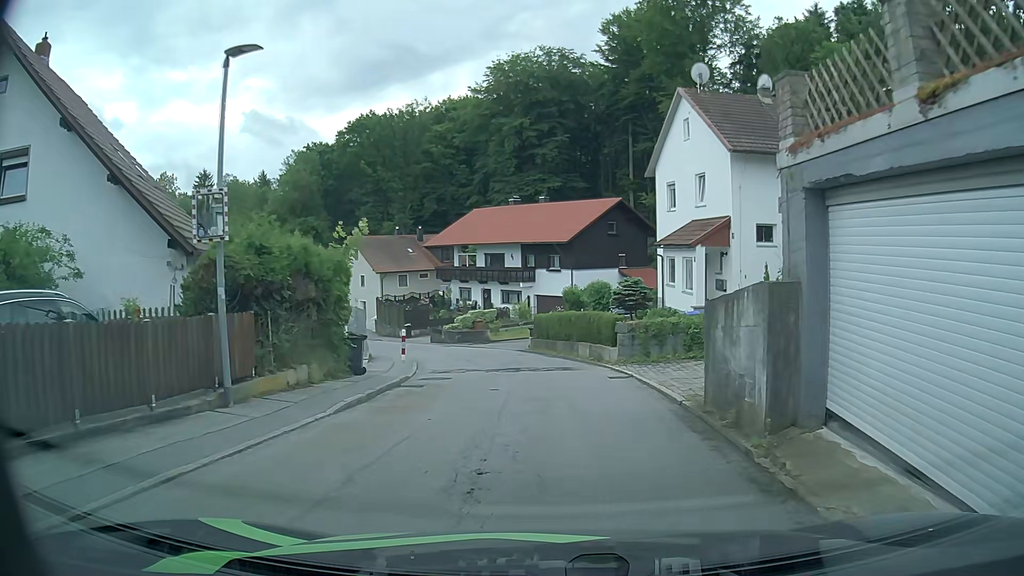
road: residential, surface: asphalt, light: Day
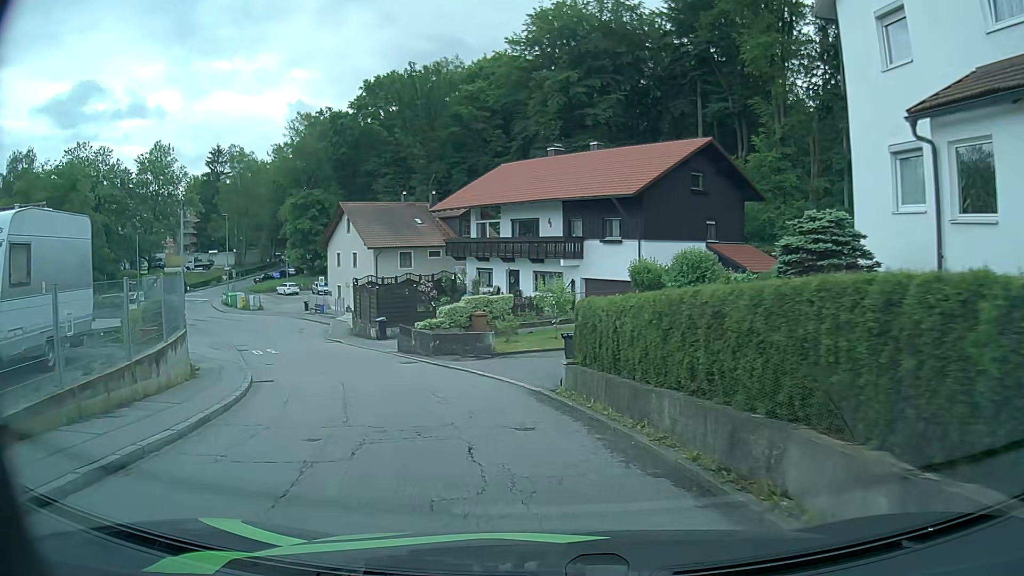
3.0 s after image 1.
(+0.1, +18.0) m; -3°
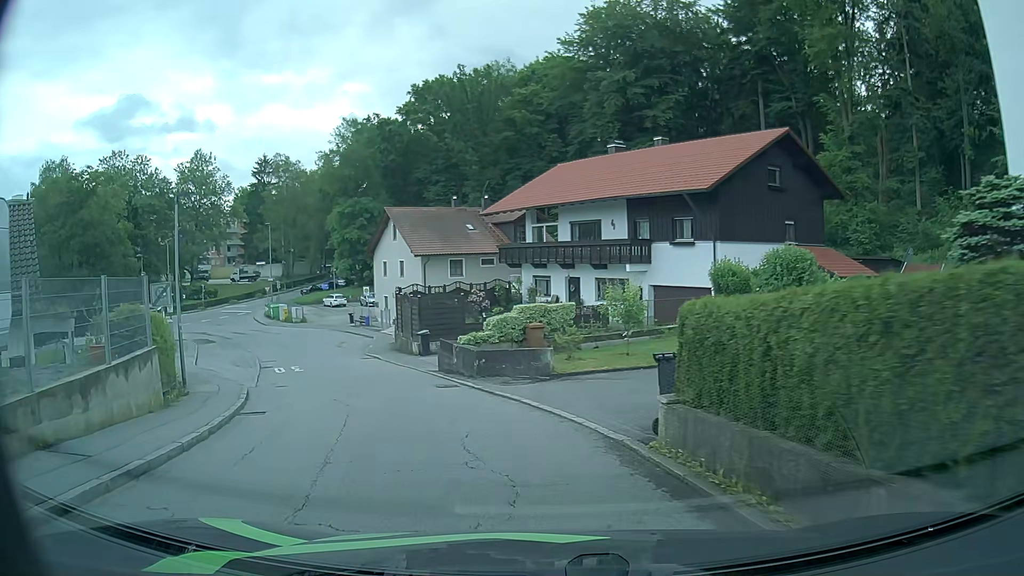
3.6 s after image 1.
(-0.2, +3.8) m; -6°
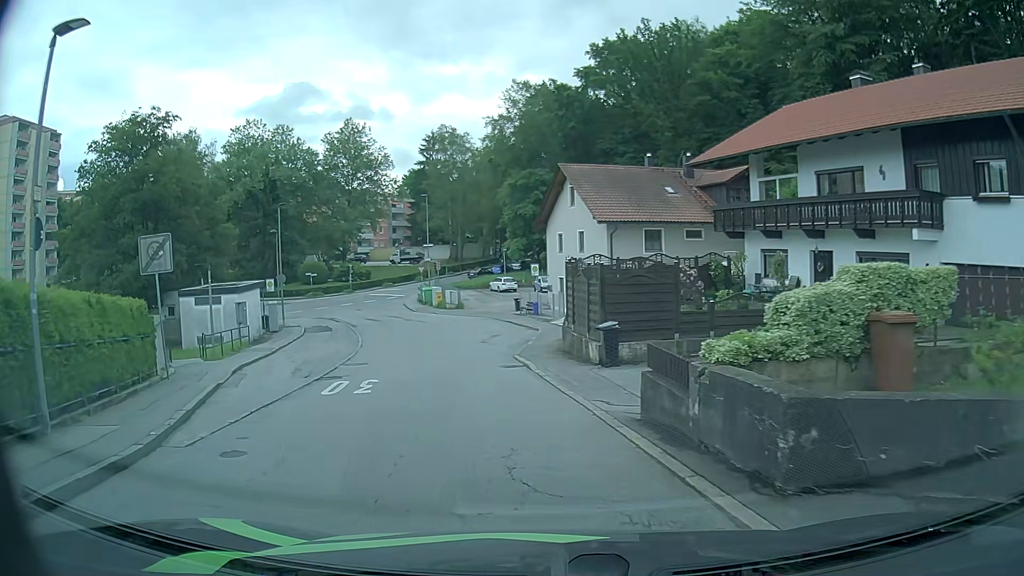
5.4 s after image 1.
(-1.5, +11.6) m; -15°
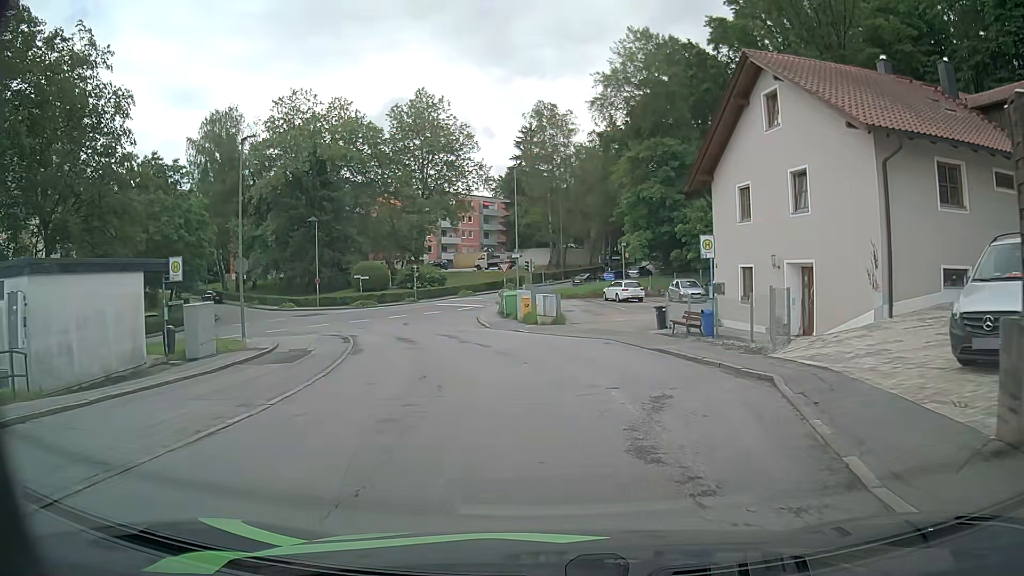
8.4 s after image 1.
(-2.1, +20.2) m; -9°
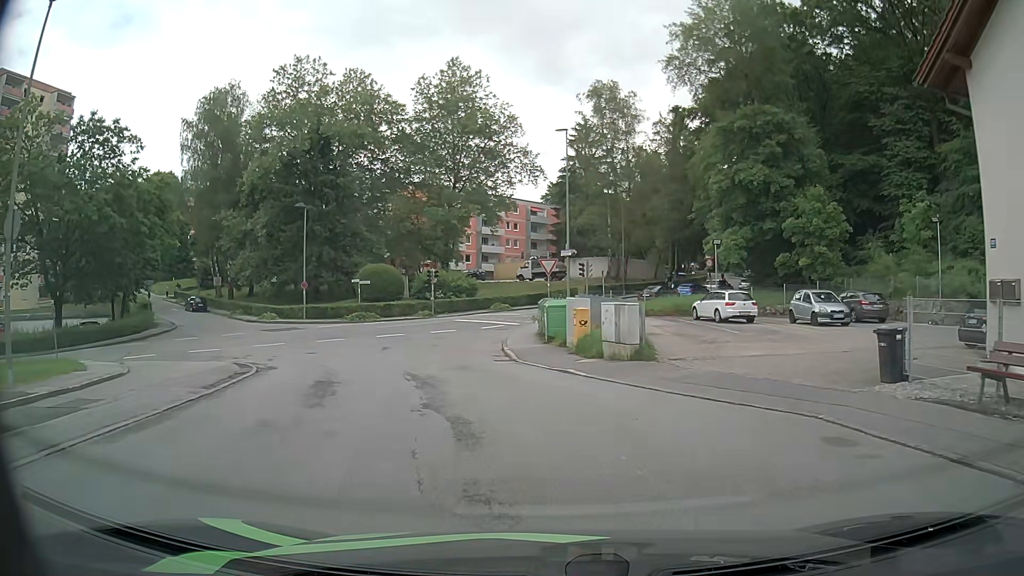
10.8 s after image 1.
(-0.4, +15.0) m; -4°
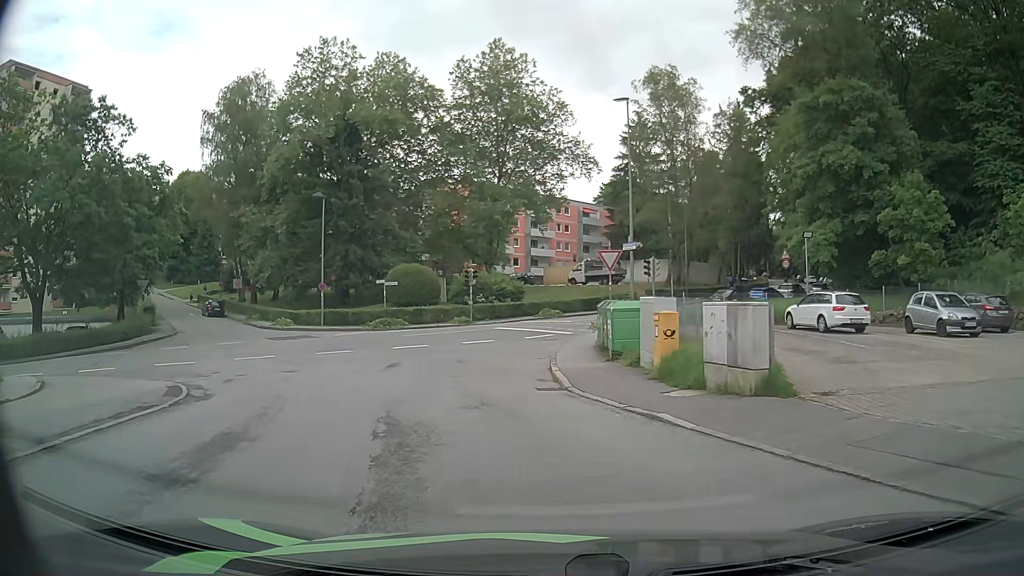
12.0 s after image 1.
(-0.2, +6.4) m; -4°
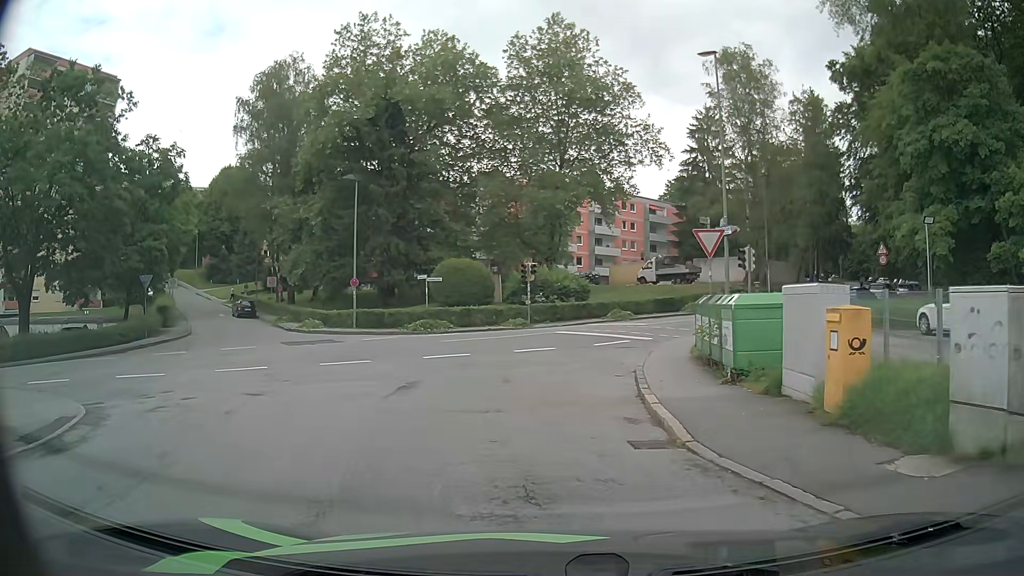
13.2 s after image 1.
(-0.3, +5.8) m; -4°
